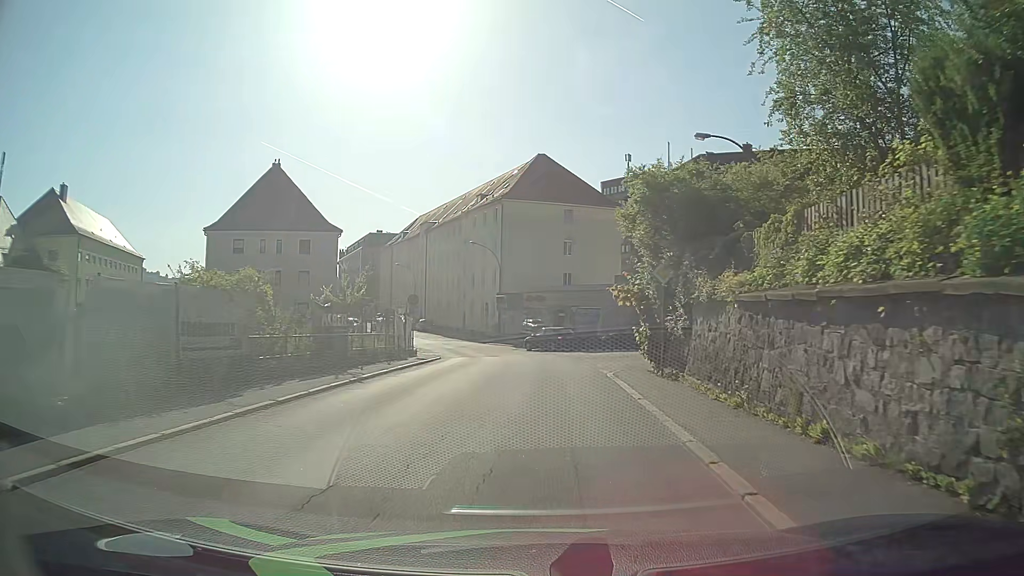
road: tertiary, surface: asphalt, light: Day
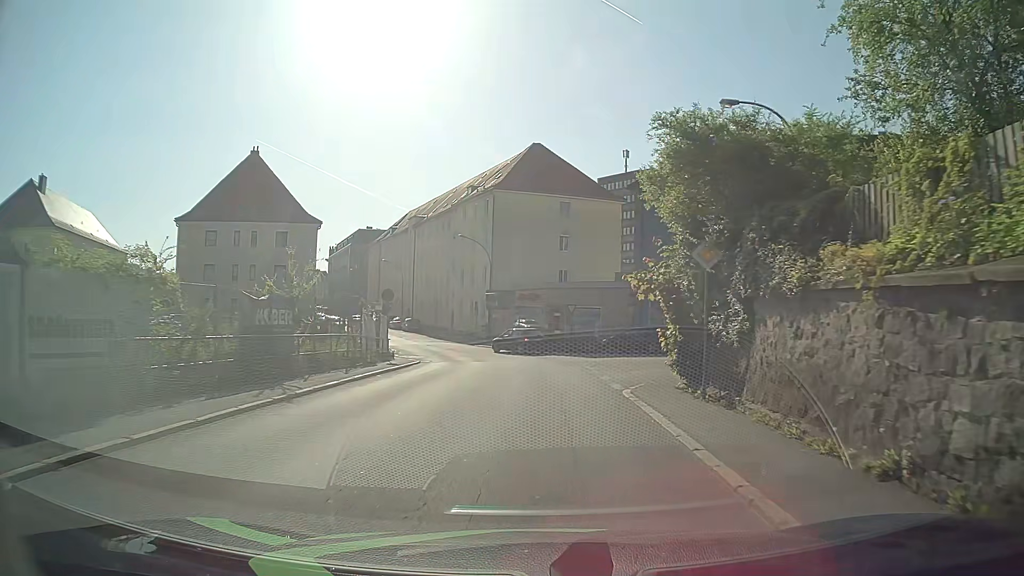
(0.0, +4.6) m; 0°
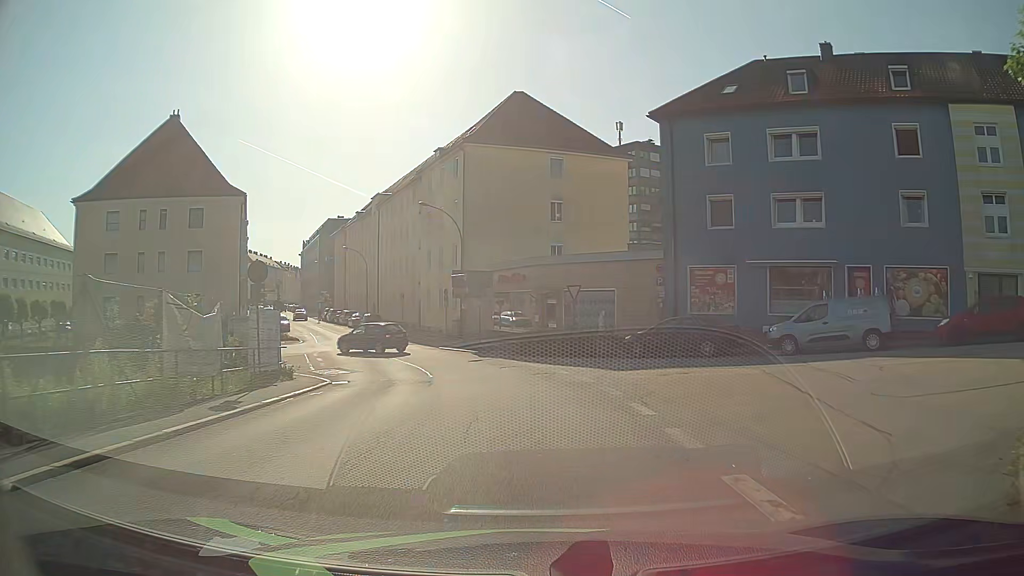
(+0.3, +13.7) m; +2°
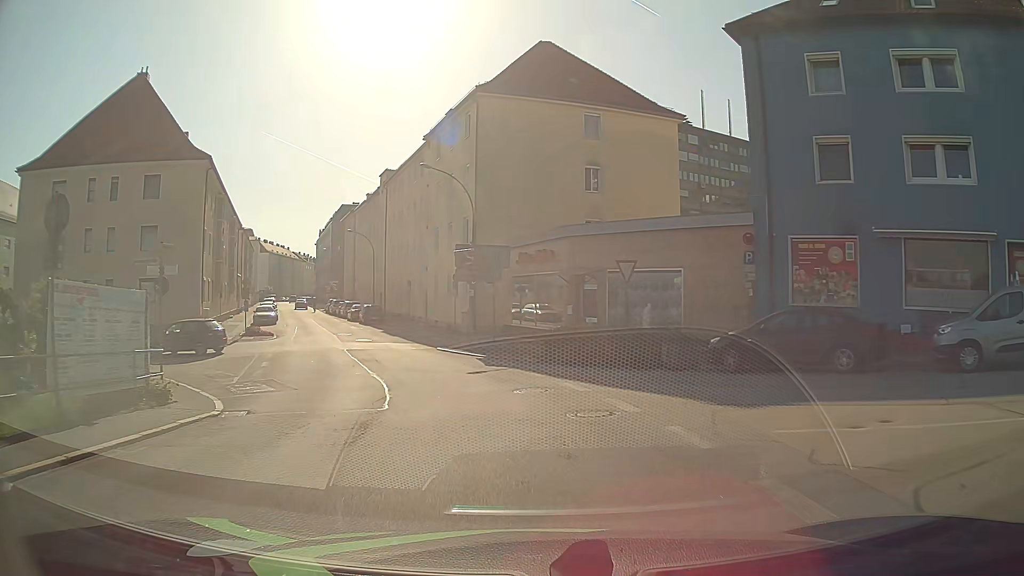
(-0.1, +9.2) m; -2°
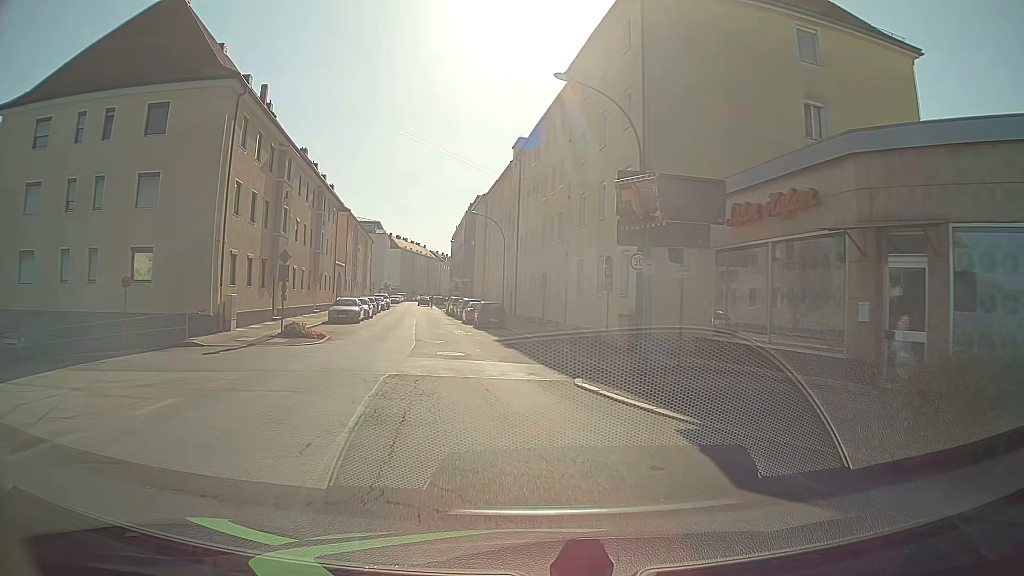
(-1.5, +13.6) m; -12°
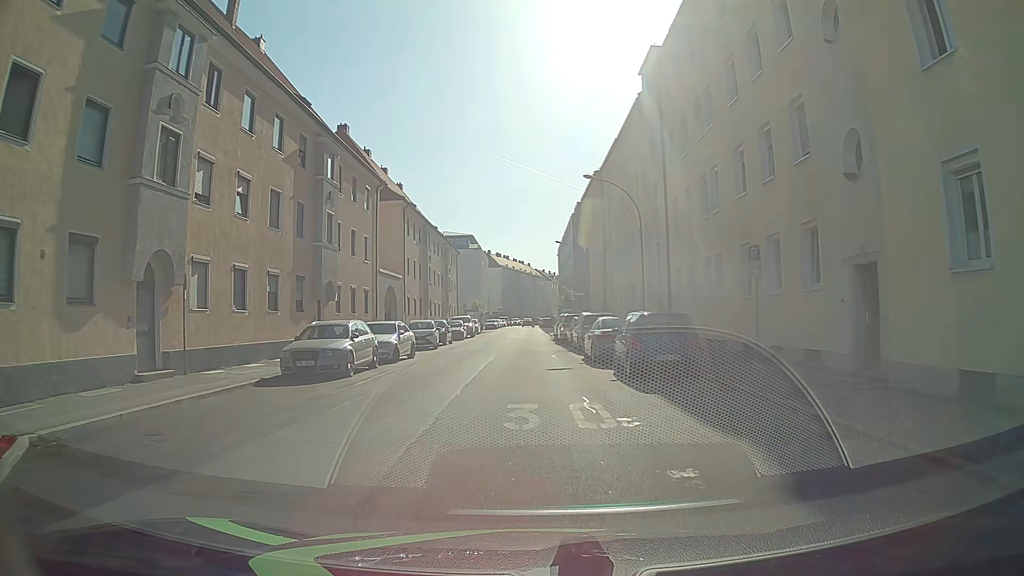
(-2.6, +21.9) m; -10°
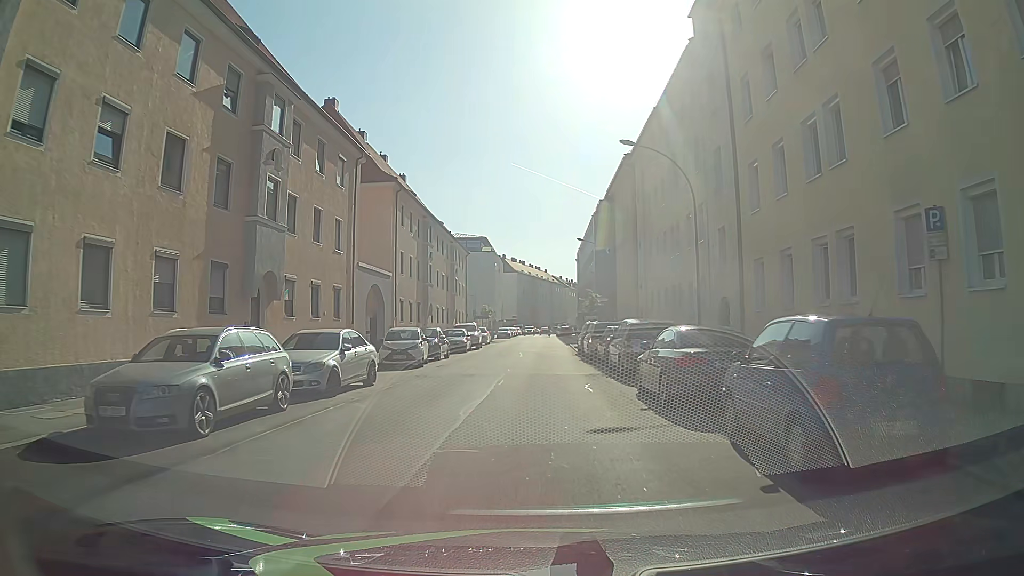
(-0.1, +8.7) m; -2°
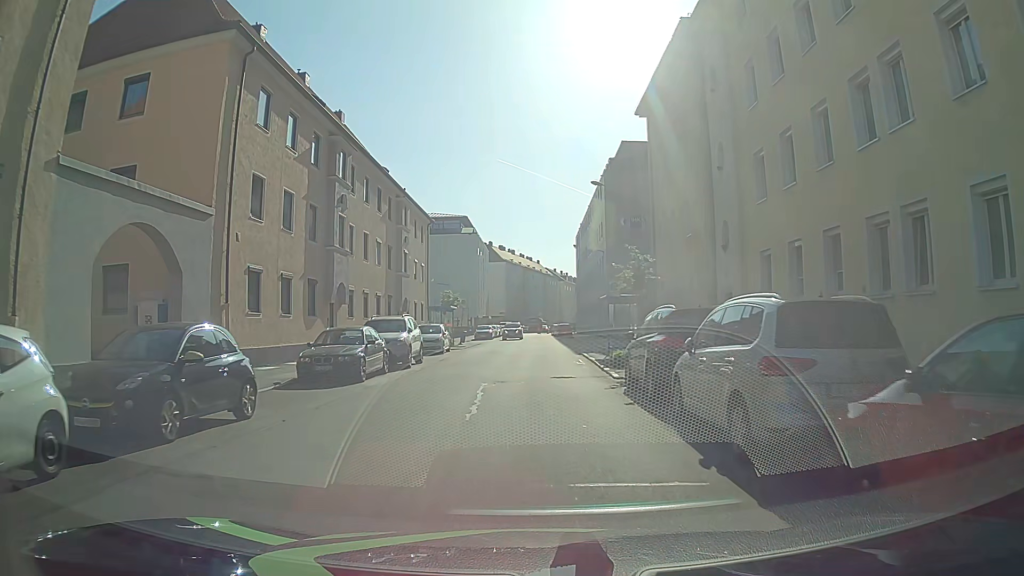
(+0.3, +22.0) m; +2°
